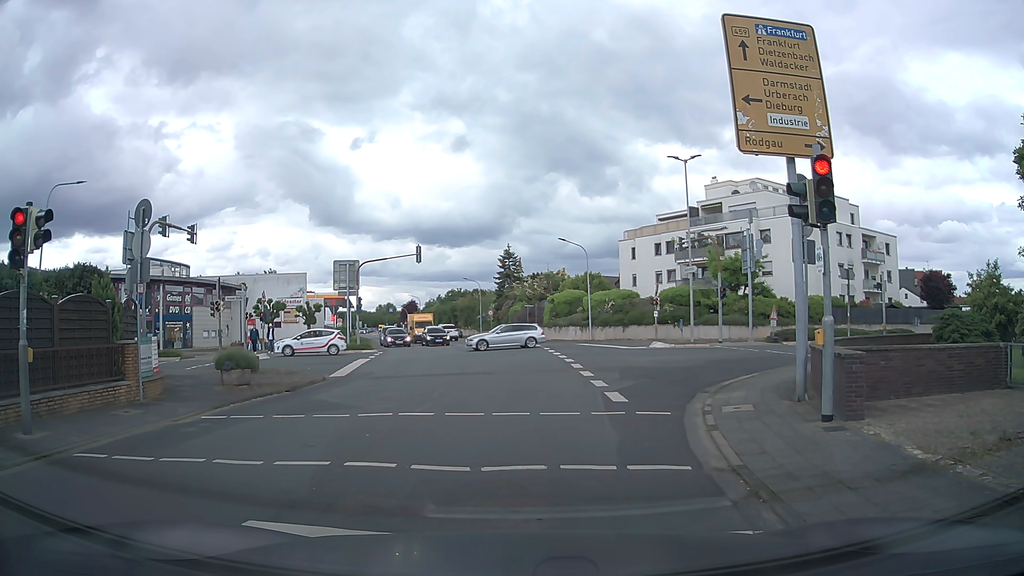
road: tertiary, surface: asphalt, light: Day
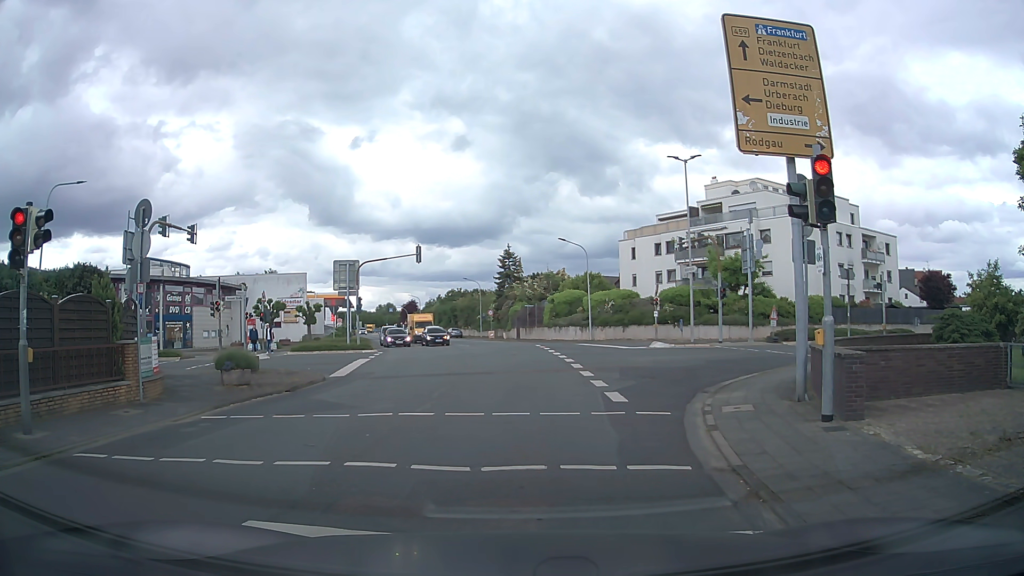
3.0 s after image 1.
(0.0, 0.0) m; 0°
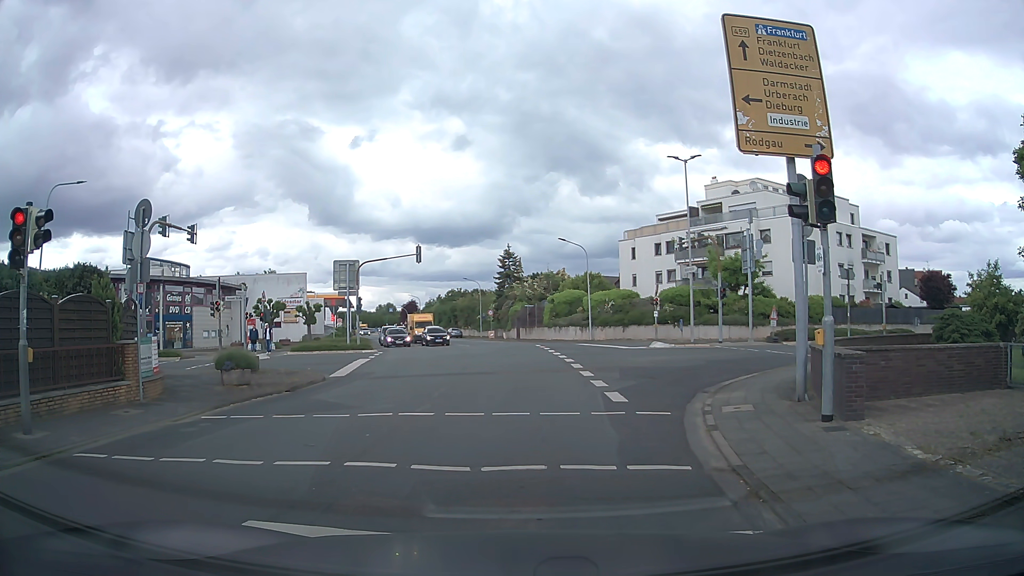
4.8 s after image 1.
(0.0, 0.0) m; 0°
(0, +10) (-1, +20) (-1, +30) (-2, +40) (-3, +50) (-6, +59) (-9, +69) (-12, +78) (-15, +88) (-18, +98) m
